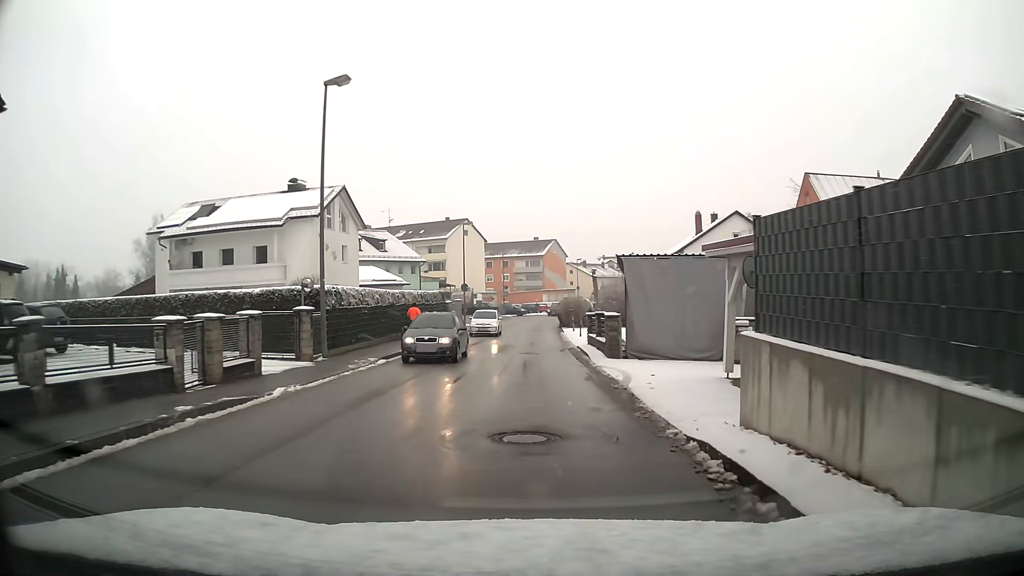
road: unclassified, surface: asphalt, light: Day
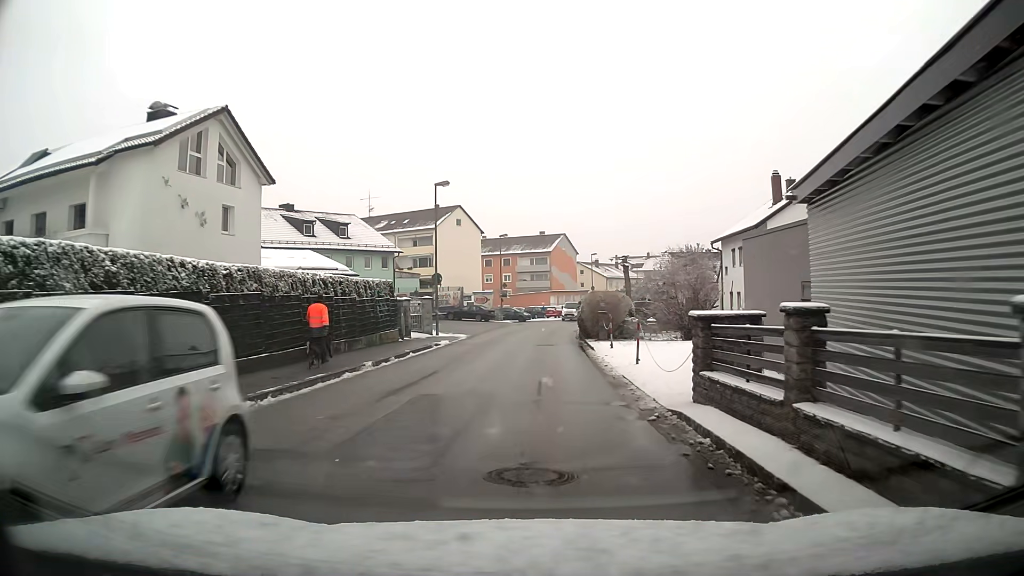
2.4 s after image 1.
(-0.1, +18.1) m; 0°
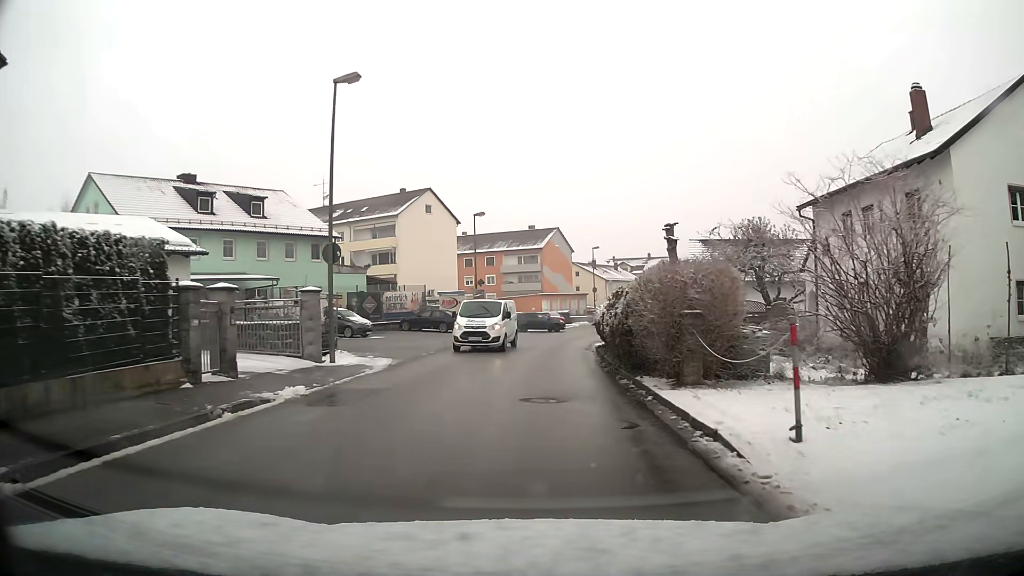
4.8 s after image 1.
(+0.1, +17.6) m; +1°
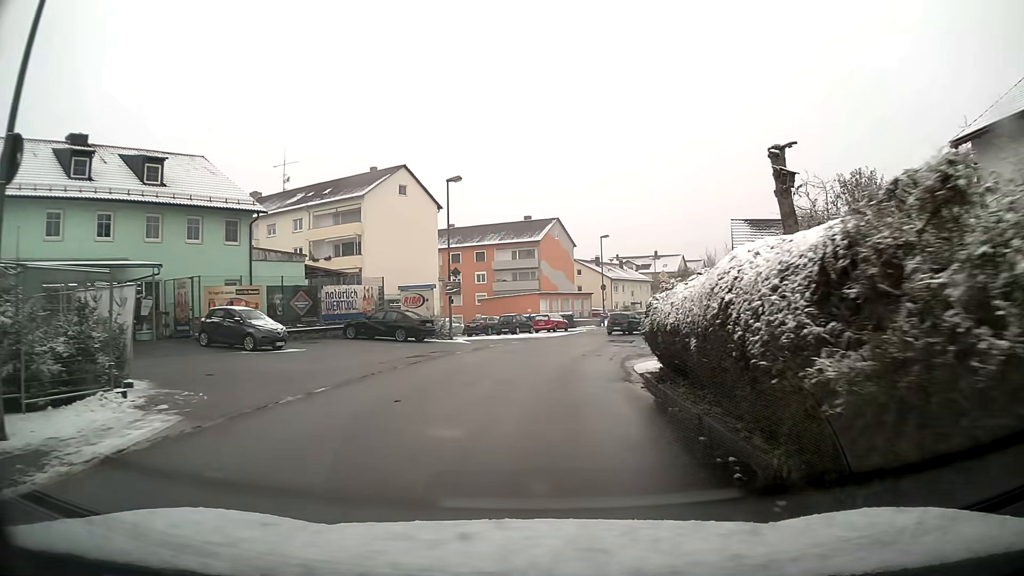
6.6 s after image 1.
(+0.1, +12.8) m; 0°
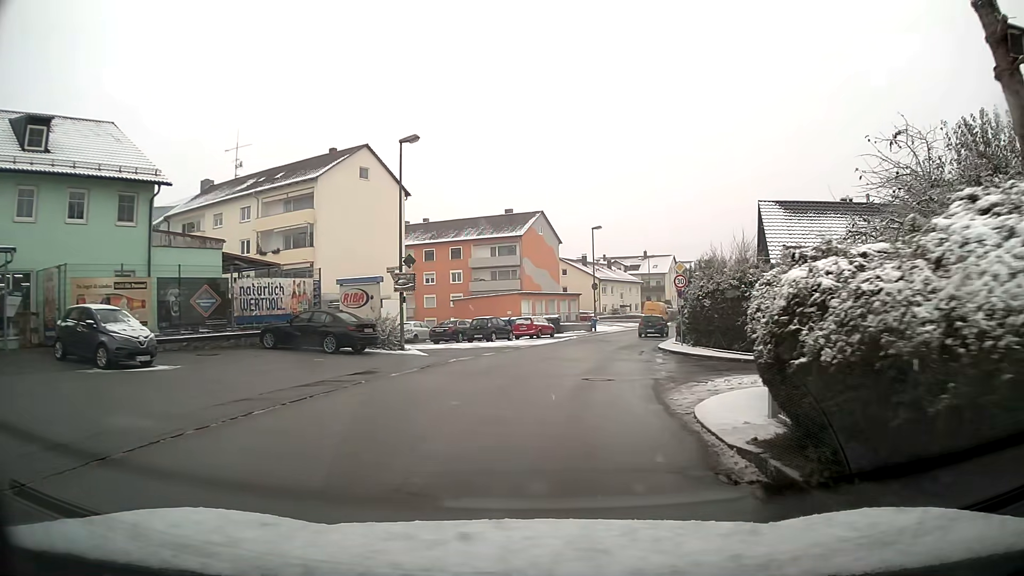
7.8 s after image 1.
(+0.1, +8.4) m; +2°
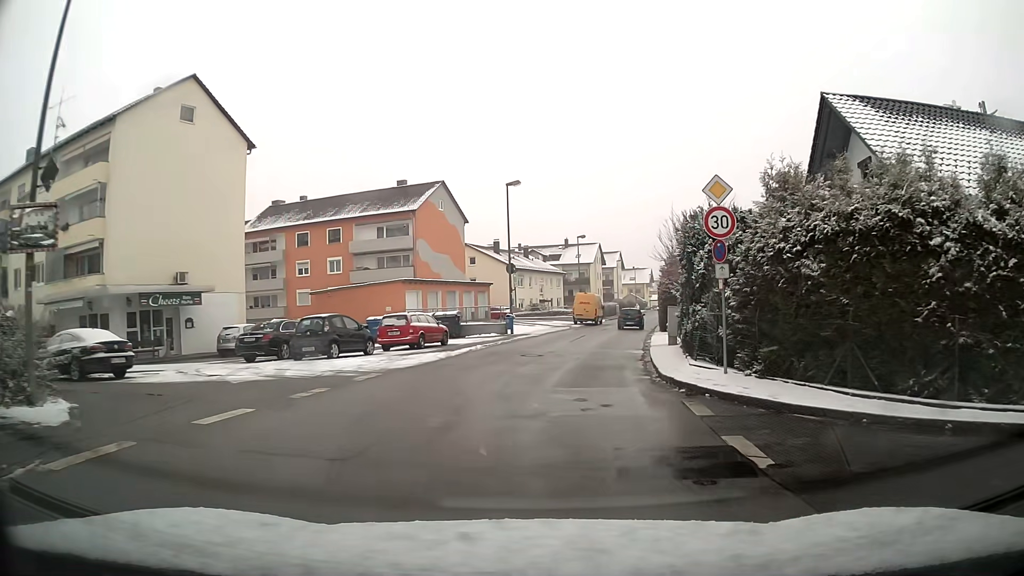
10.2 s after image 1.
(+1.1, +17.0) m; +7°
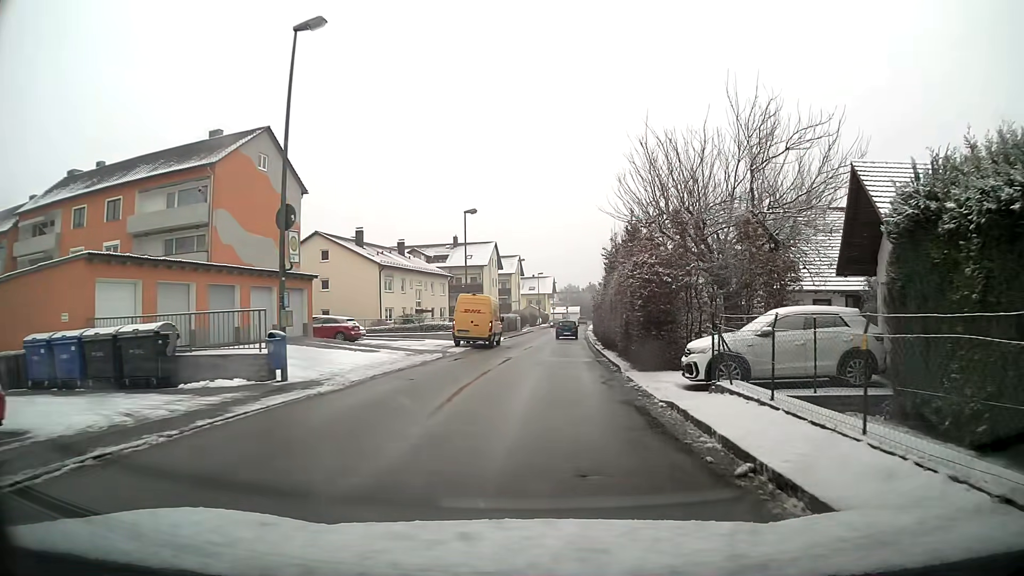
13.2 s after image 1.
(+1.7, +22.1) m; +9°
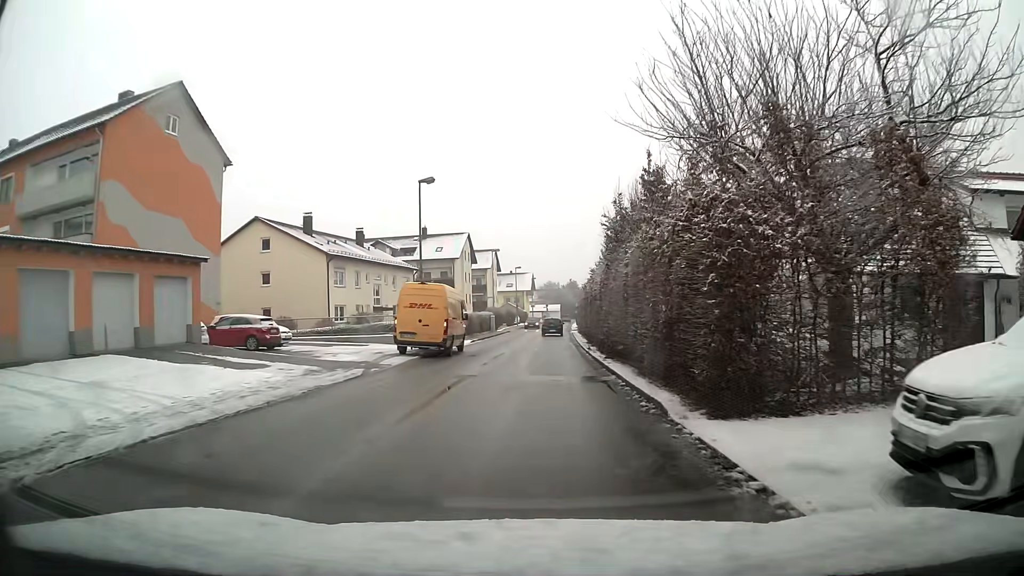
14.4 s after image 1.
(+0.1, +9.3) m; +1°
(0, +10) (0, +20) (+1, +30) (+1, +40) (+1, +50) (+2, +60) (+2, +70) (+3, +80) (+3, +90) (+4, +100) m
